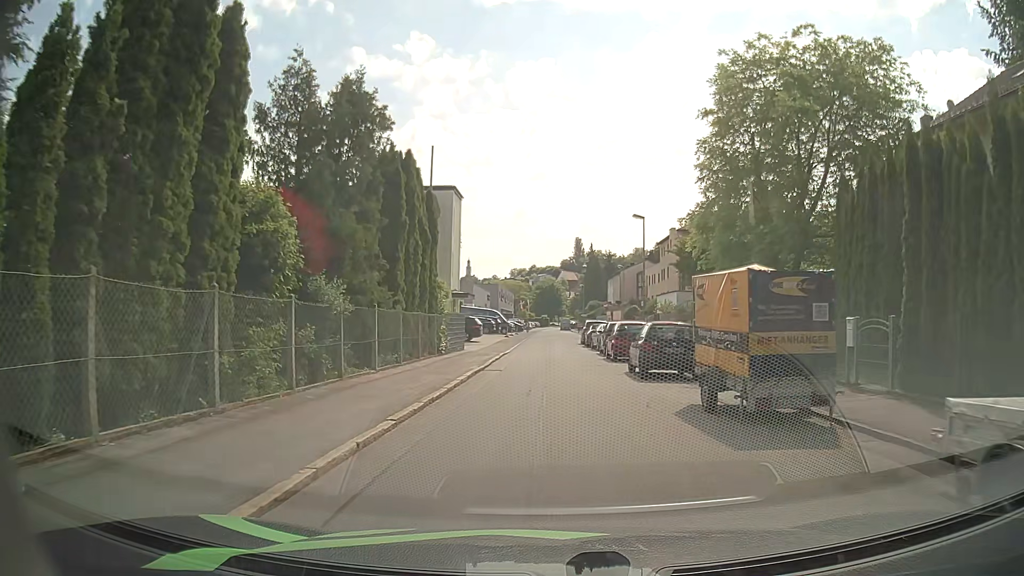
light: Day
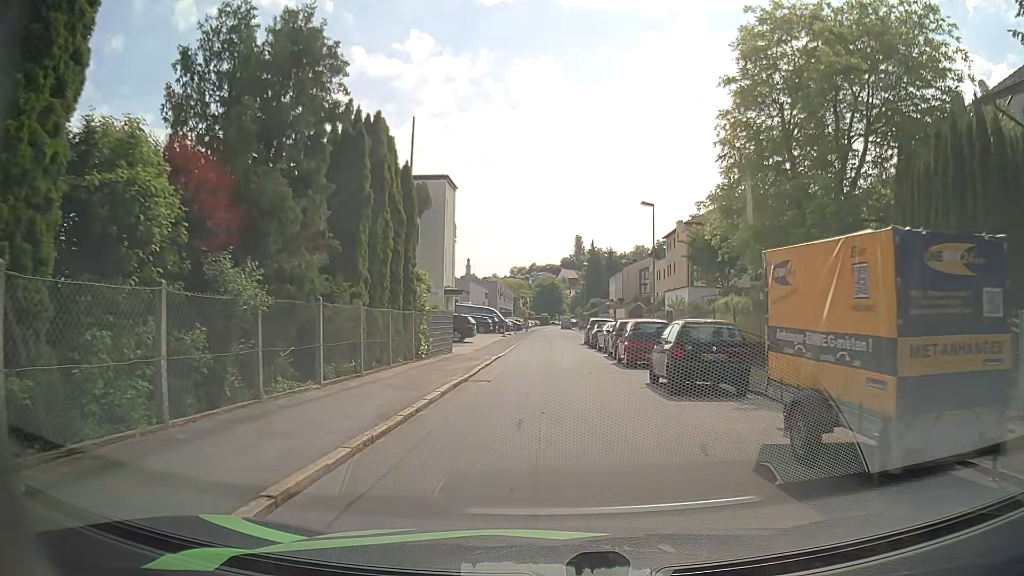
(0.0, +4.1) m; 0°
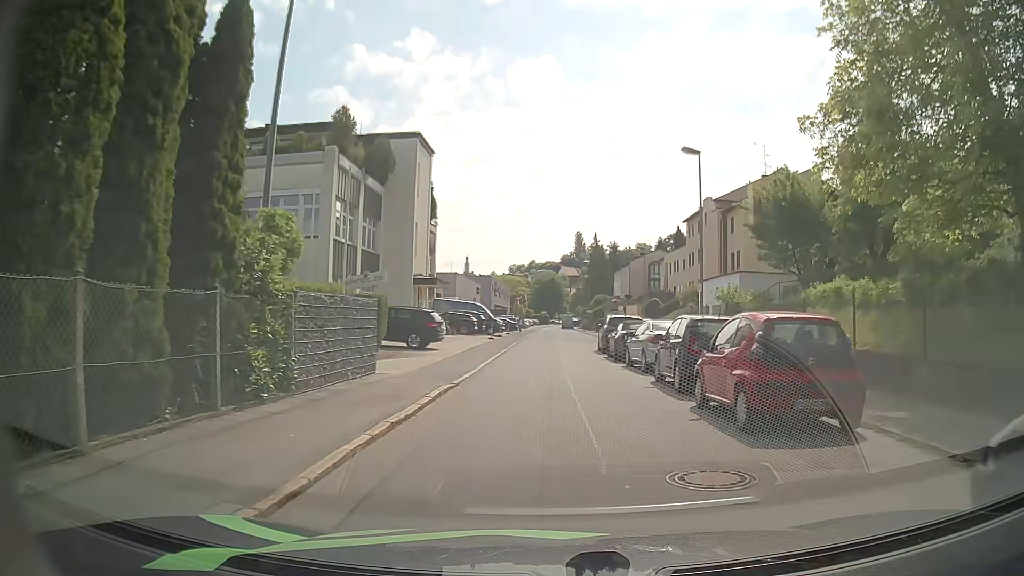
(-0.1, +12.4) m; -1°
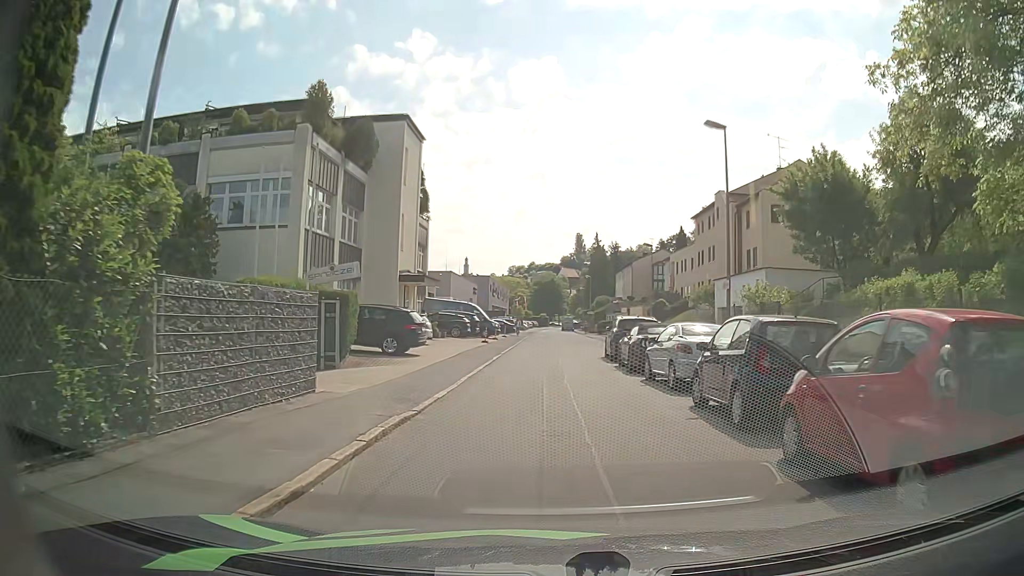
(0.0, +4.1) m; 0°
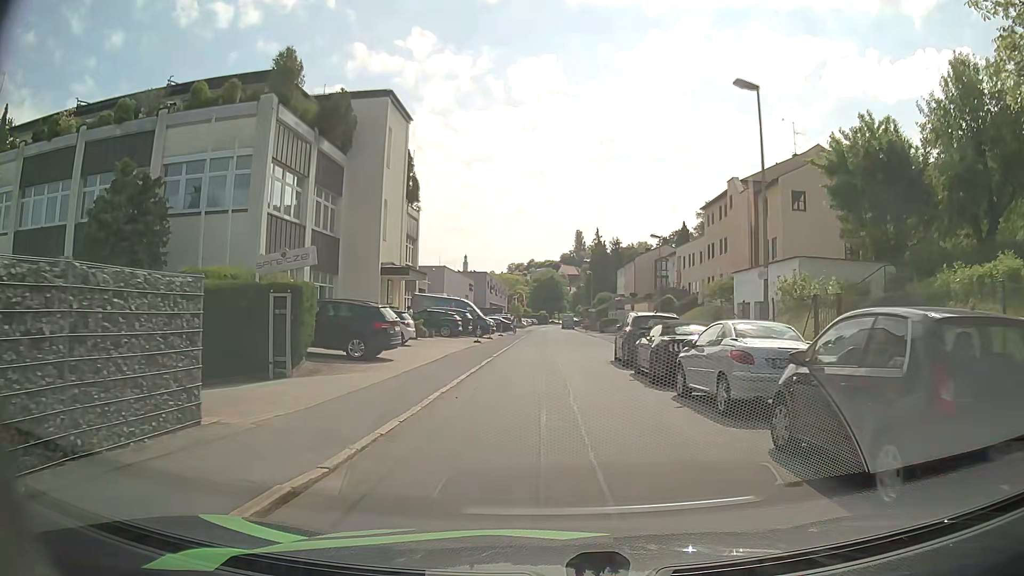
(0.0, +4.1) m; 0°
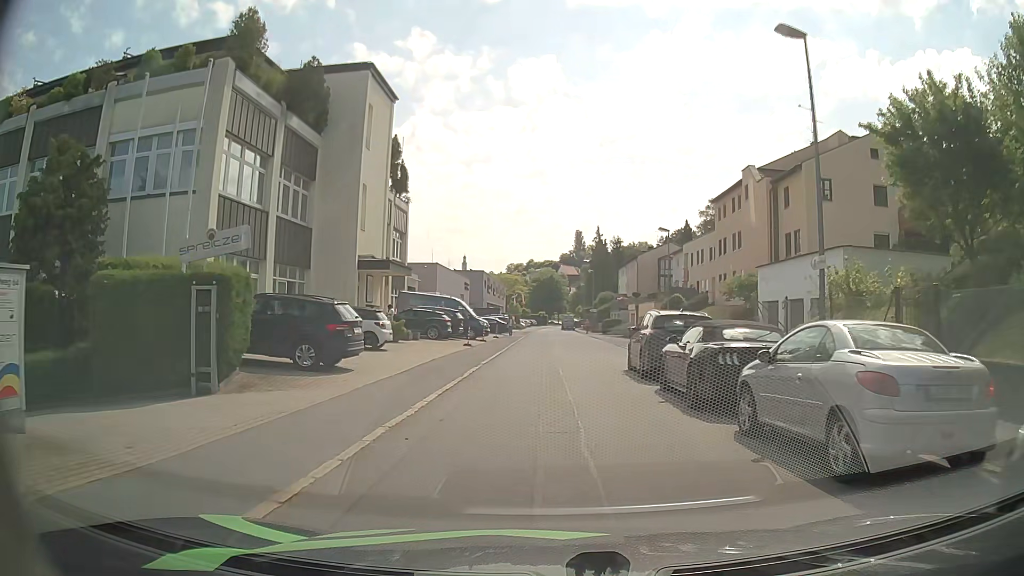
(0.0, +4.1) m; 0°
